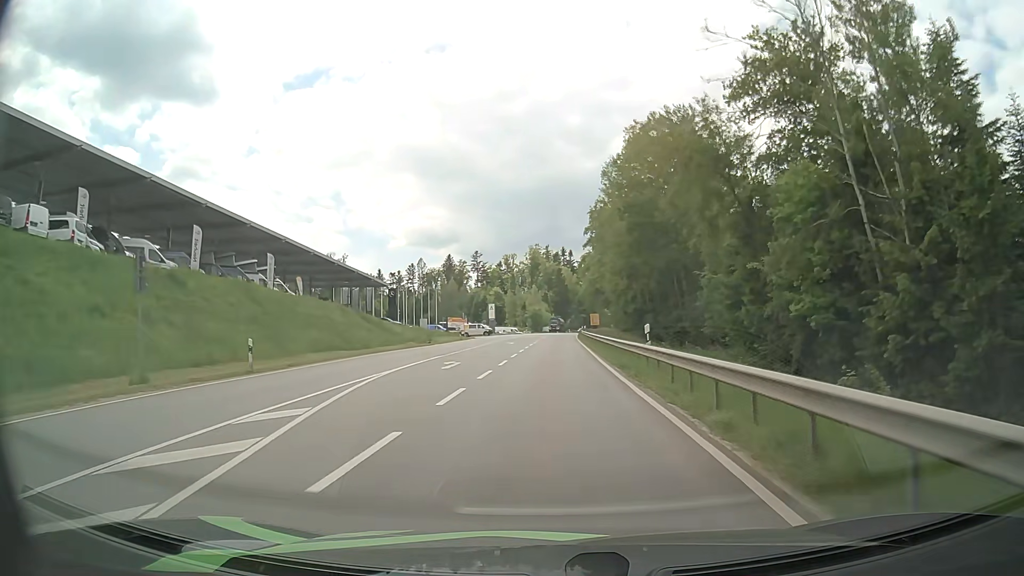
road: secondary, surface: asphalt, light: Day
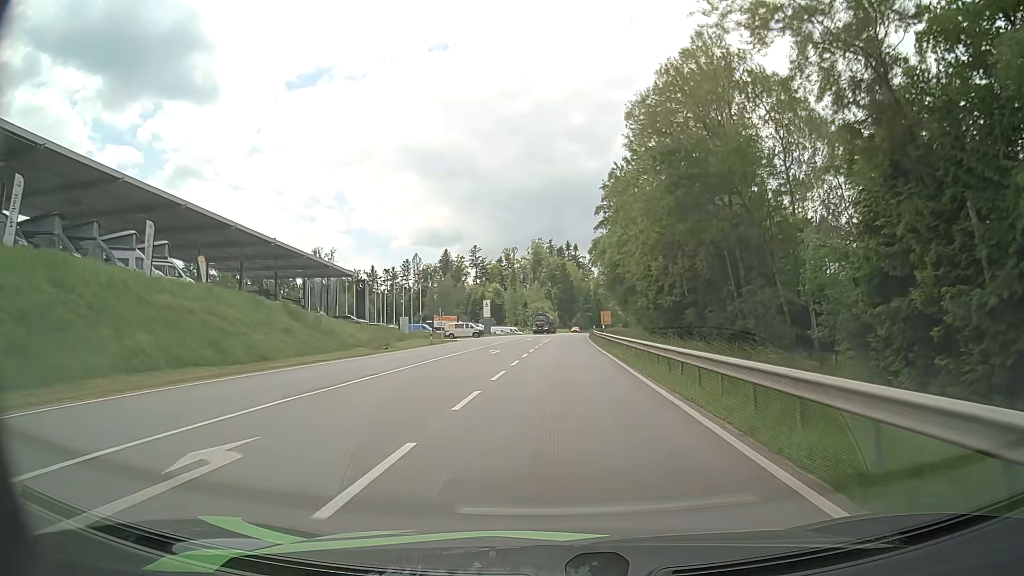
(+0.1, +18.9) m; 0°
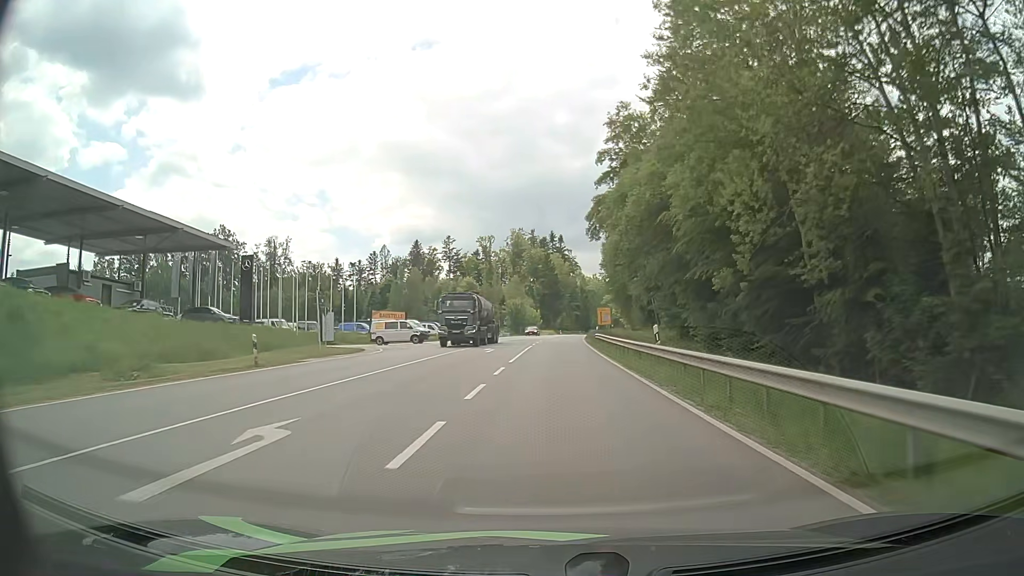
(+0.4, +28.7) m; +2°
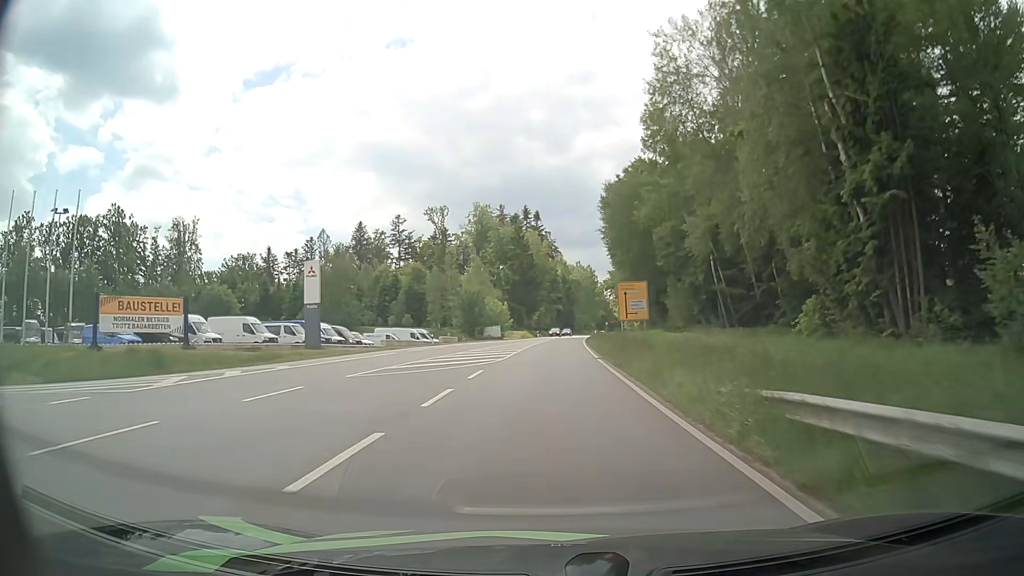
(+0.9, +48.7) m; +2°
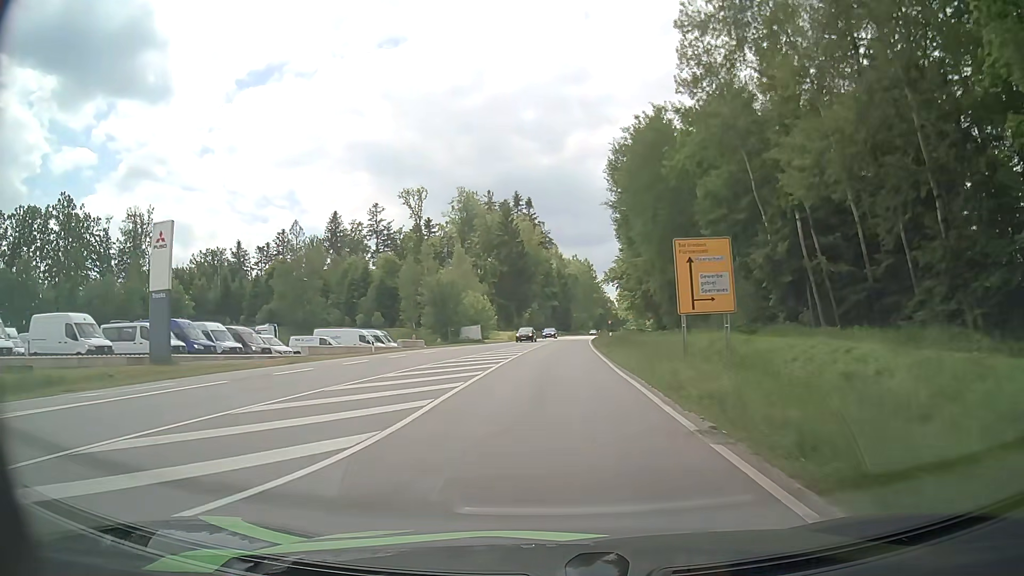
(+0.1, +19.7) m; +1°
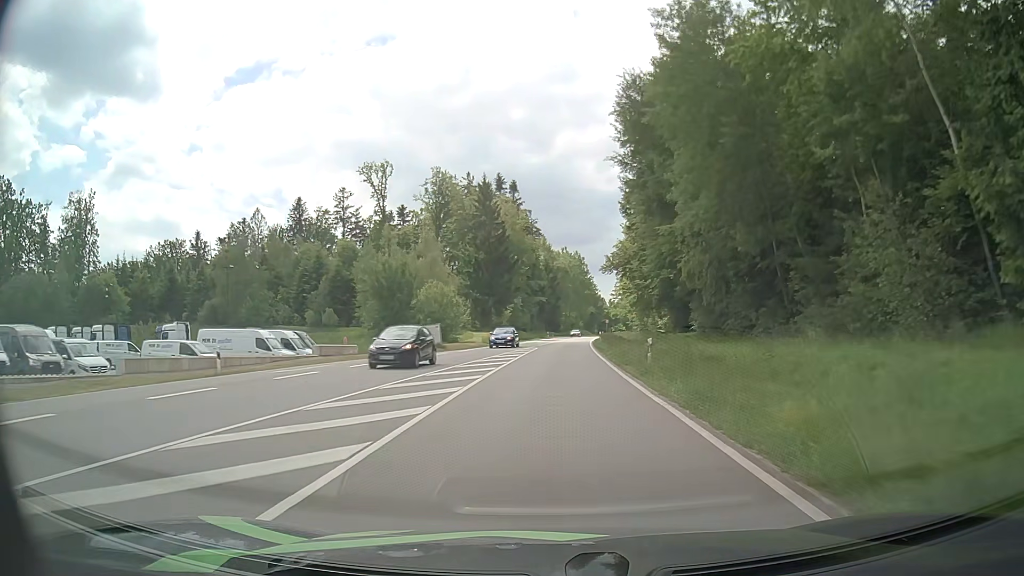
(+0.1, +19.9) m; +1°
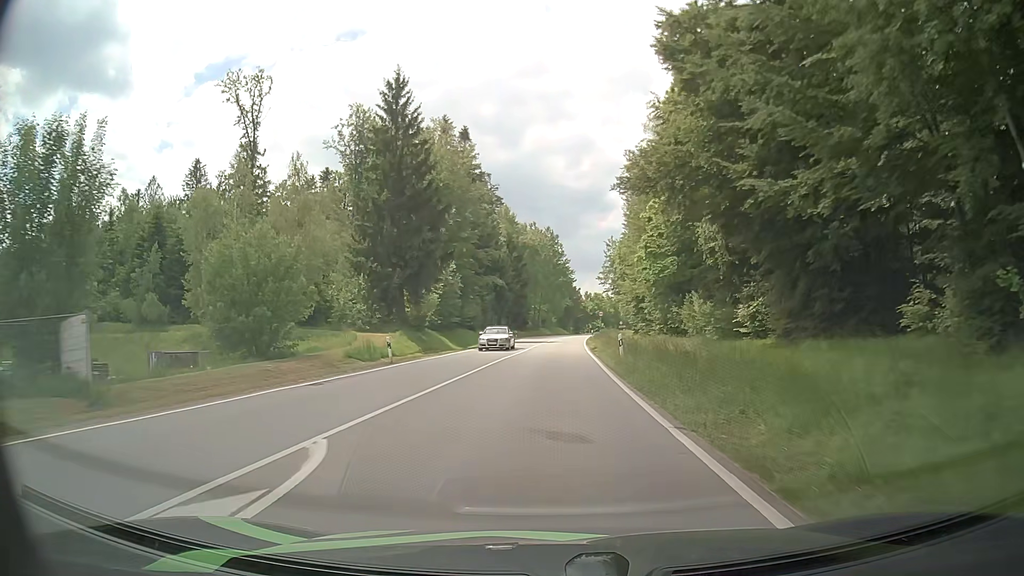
(+1.1, +40.3) m; +3°
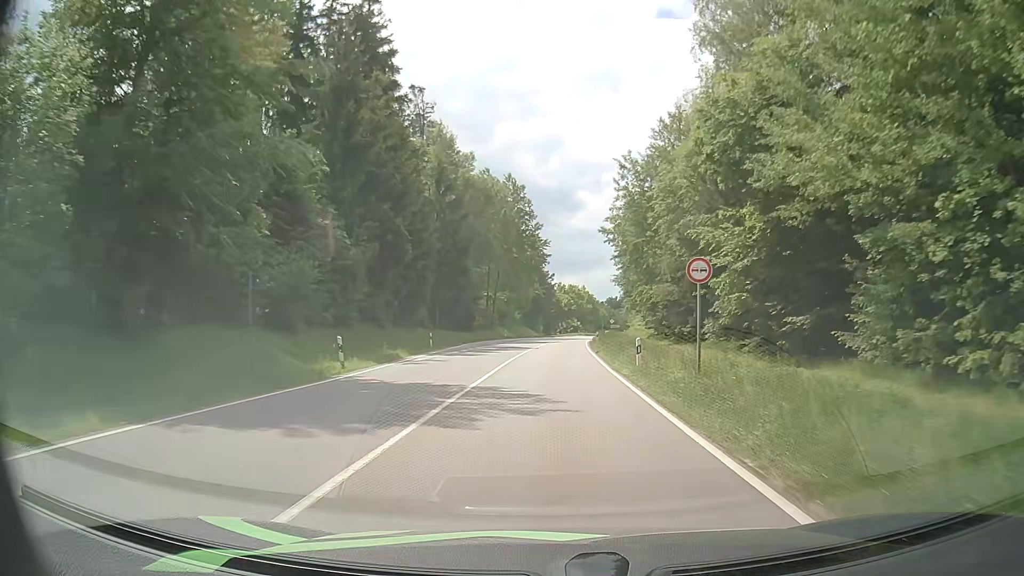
(+0.7, +50.7) m; +3°
(0, +10) (0, +20) (0, +30) (+1, +40) (+1, +50) (+2, +60) (+2, +70) (+3, +80) (+3, +90) (+4, +100) m
